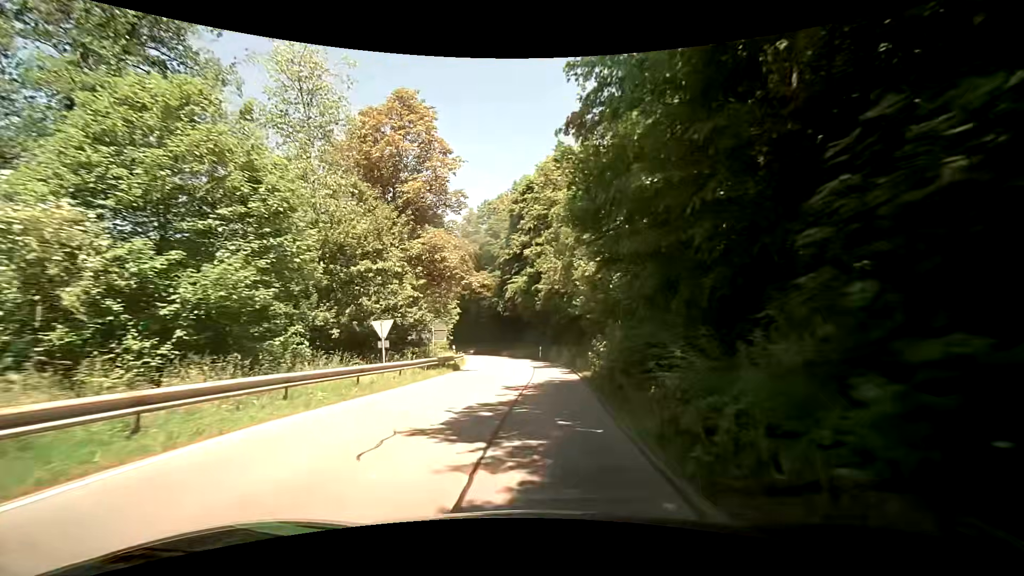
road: tertiary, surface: asphalt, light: Day
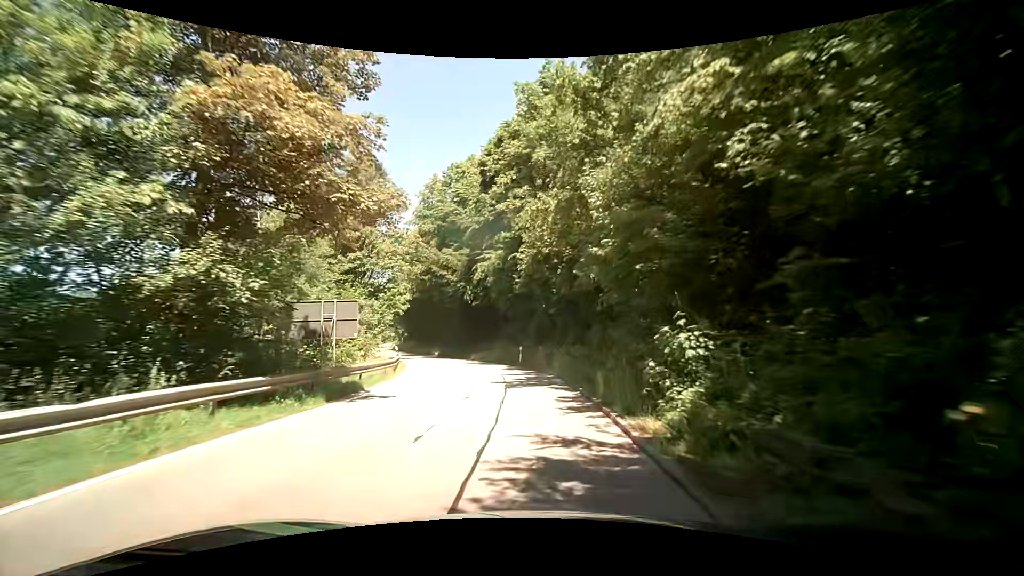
(+0.4, +14.3) m; +2°
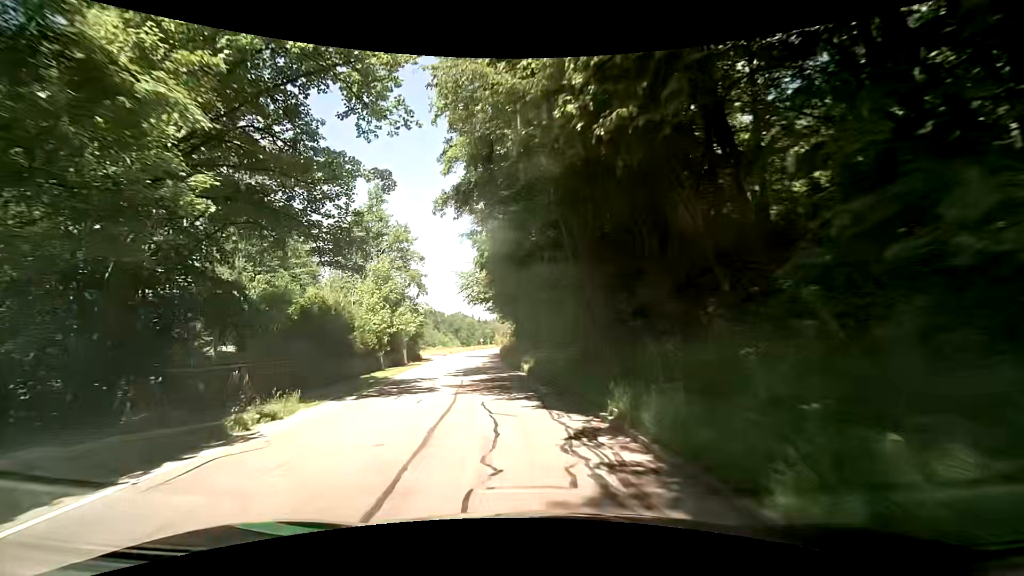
(-3.1, +35.0) m; -14°
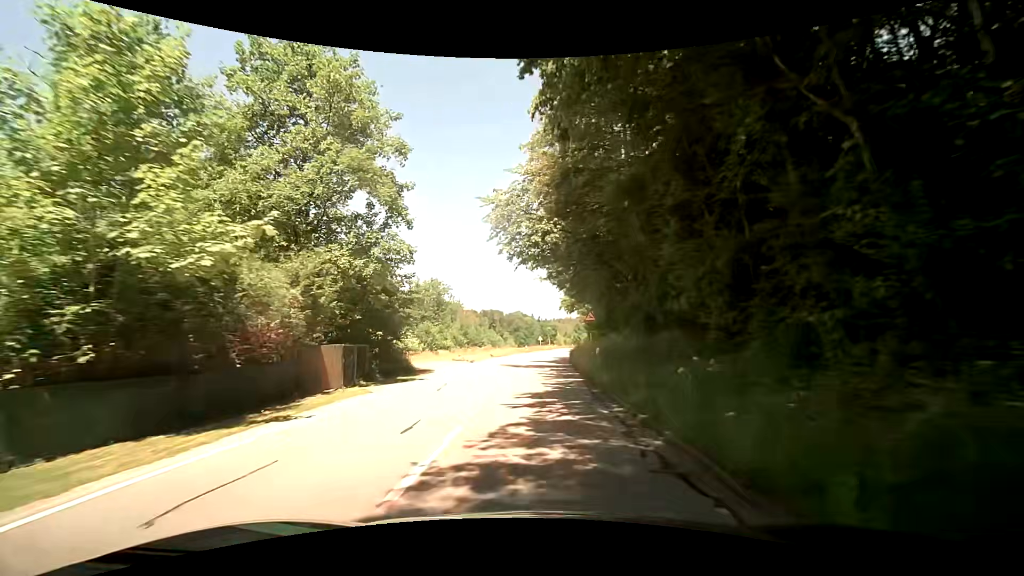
(-2.9, +28.4) m; -7°
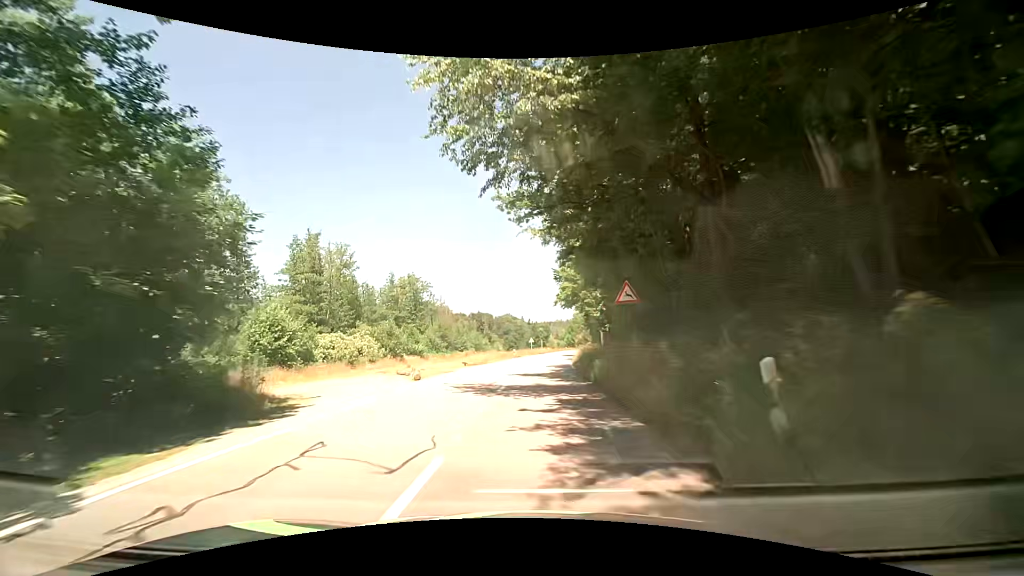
(-0.2, +14.4) m; -1°
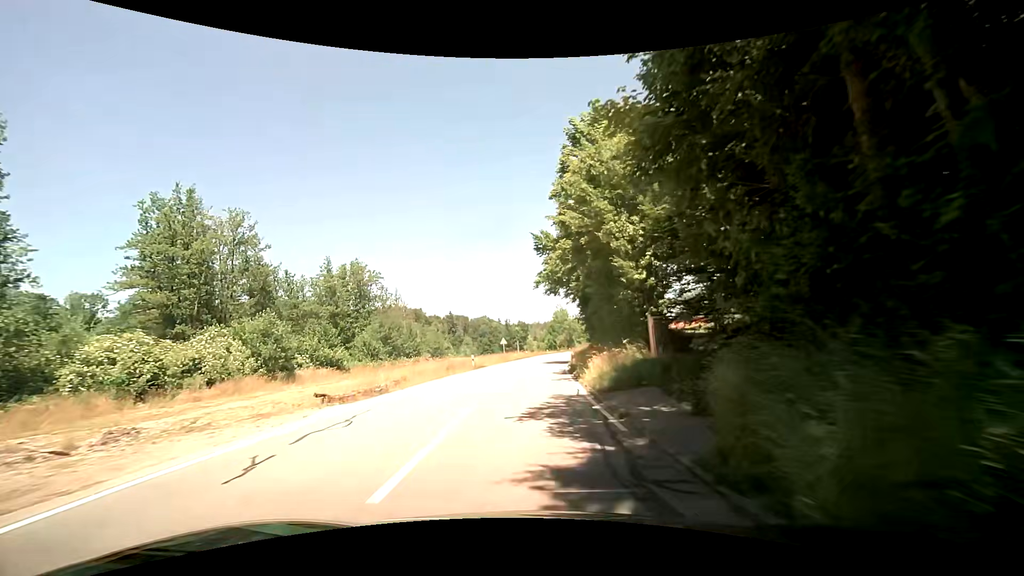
(+0.8, +22.0) m; +3°
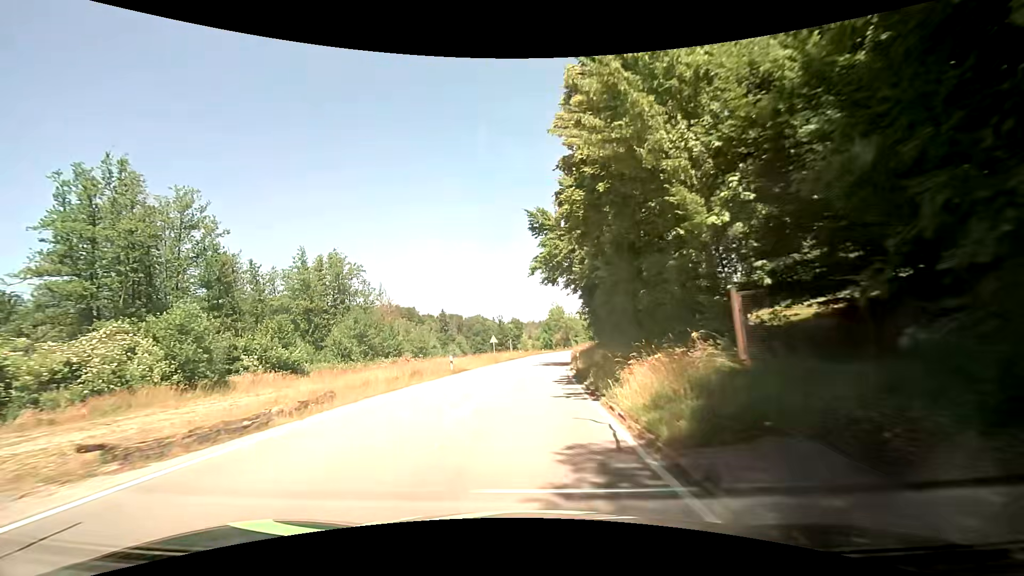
(0.0, +7.6) m; +1°
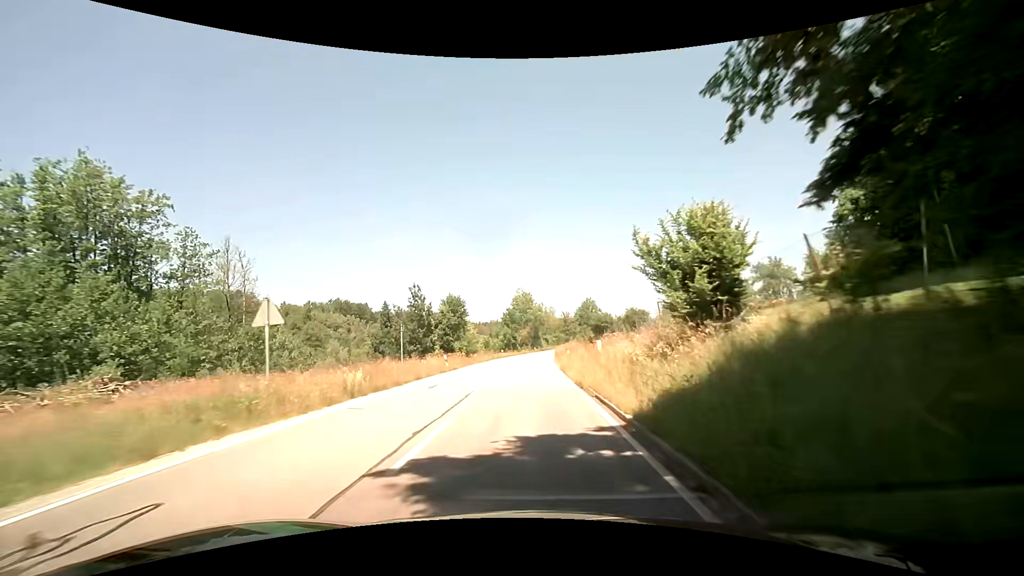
(+1.1, +39.7) m; +4°
